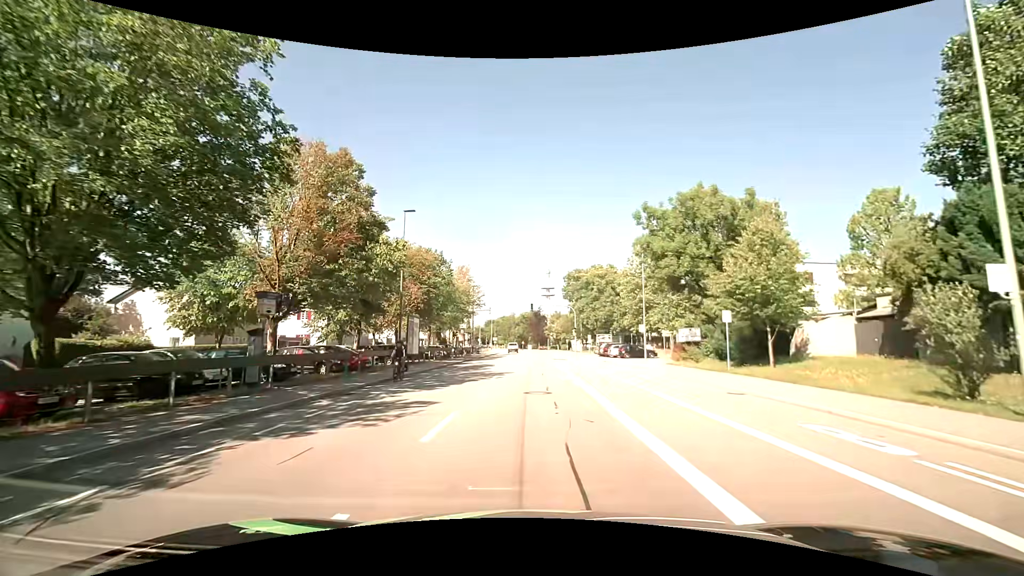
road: tertiary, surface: asphalt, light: Day
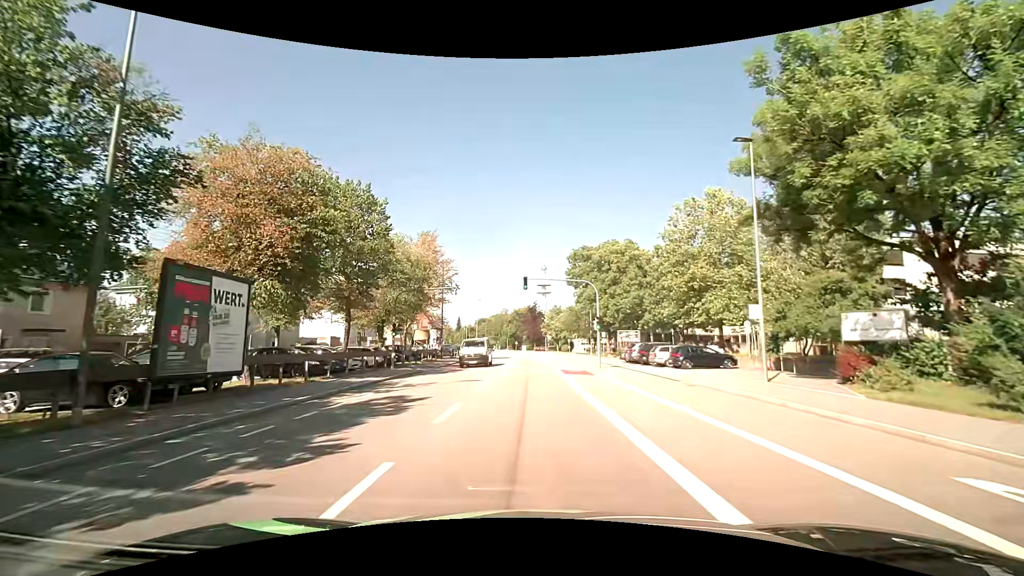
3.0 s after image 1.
(0.0, +22.2) m; 0°
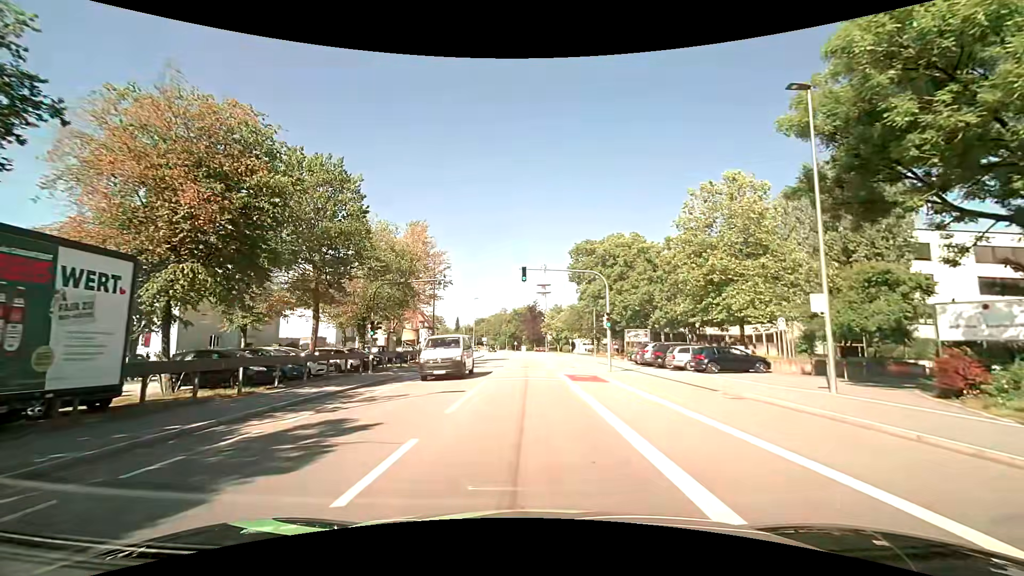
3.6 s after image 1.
(0.0, +4.5) m; 0°
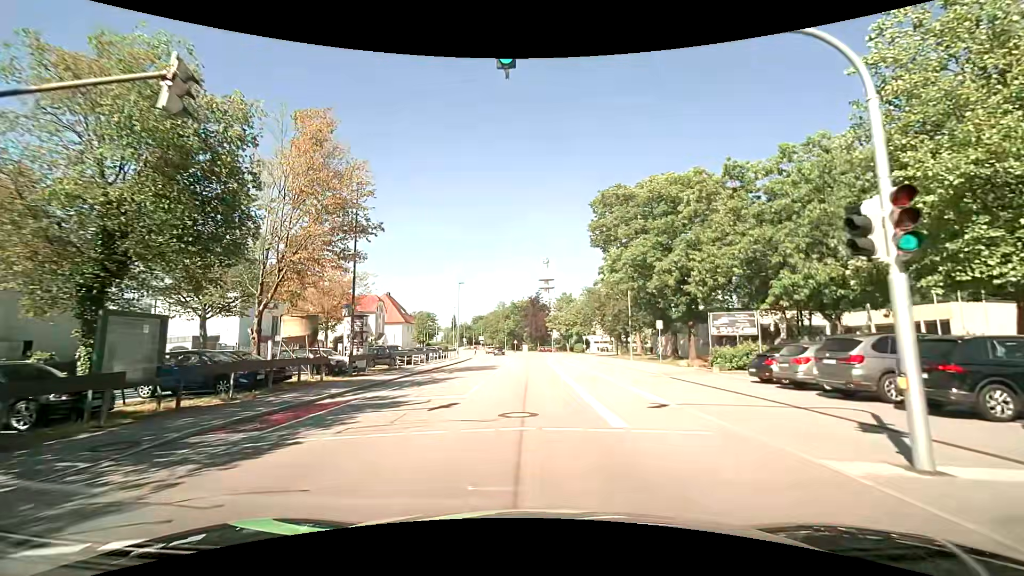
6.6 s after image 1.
(-0.1, +22.4) m; 0°
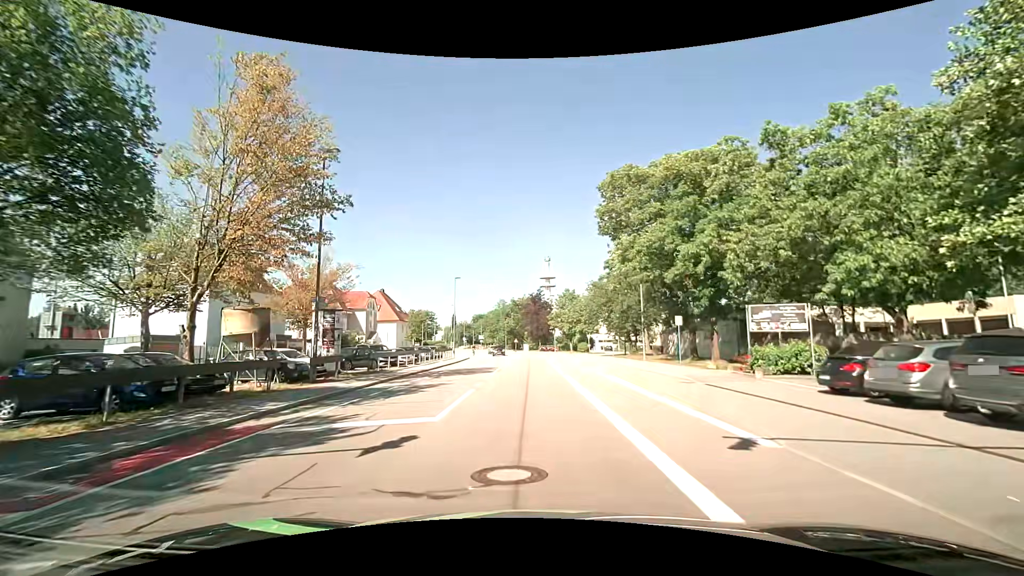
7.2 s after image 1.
(0.0, +4.5) m; 0°
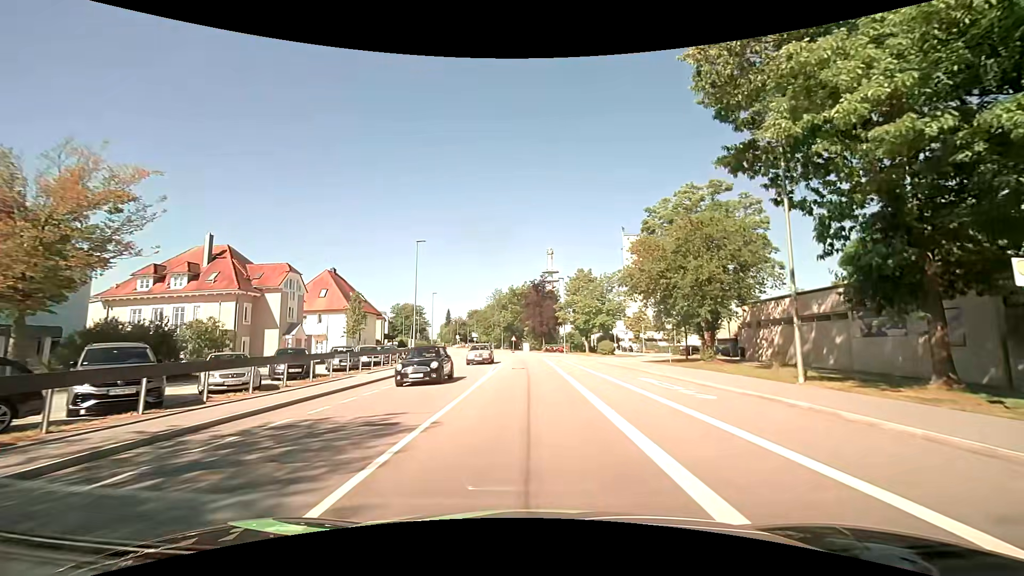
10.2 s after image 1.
(0.0, +22.5) m; 0°
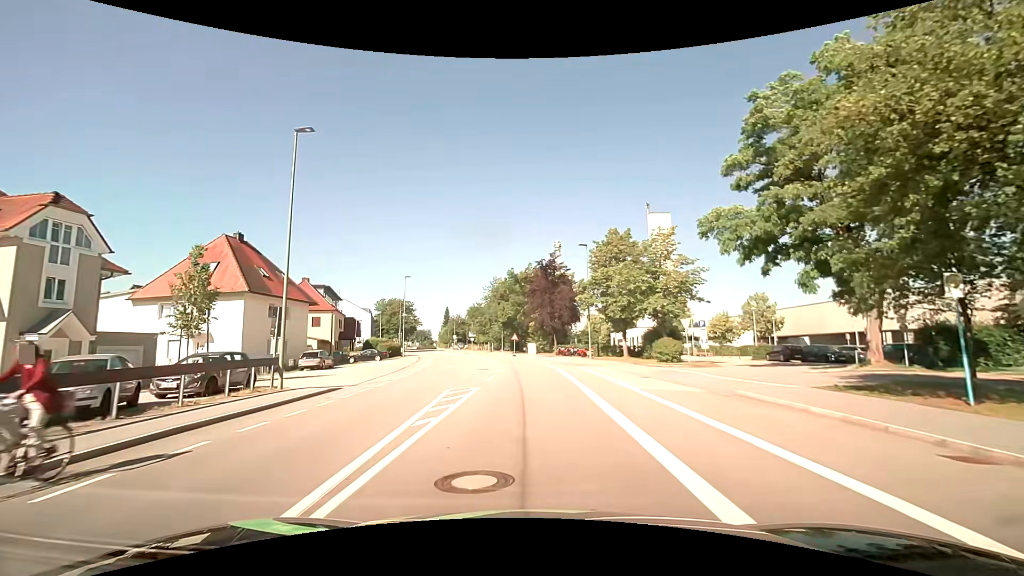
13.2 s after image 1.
(0.0, +22.6) m; -1°
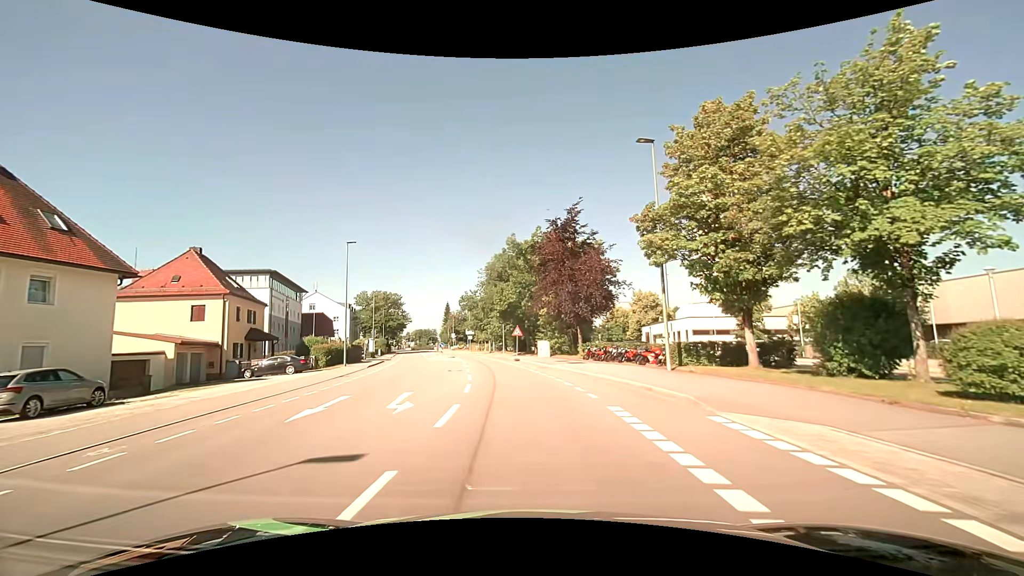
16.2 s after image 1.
(+0.1, +22.5) m; -1°
